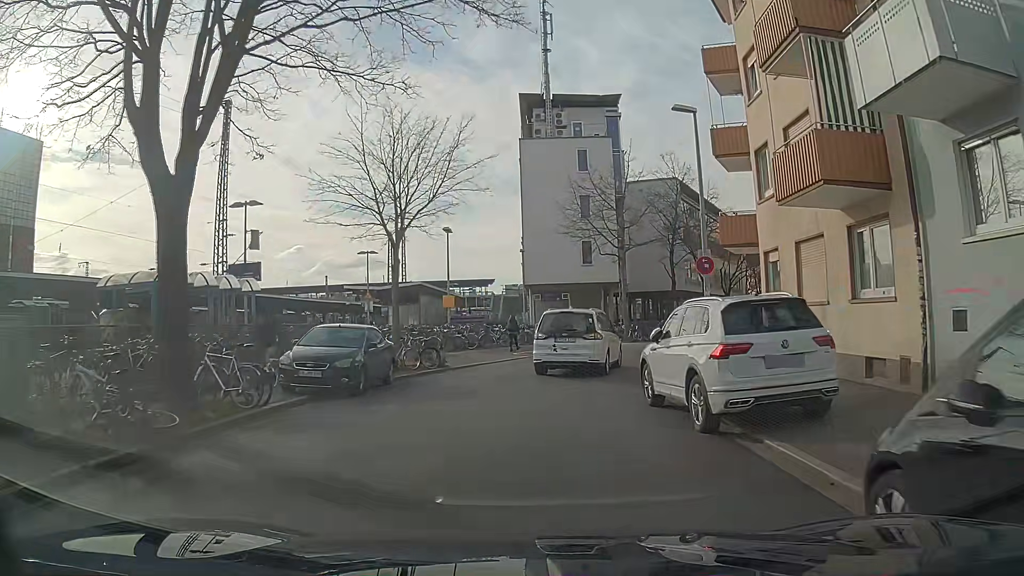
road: residential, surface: asphalt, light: Day
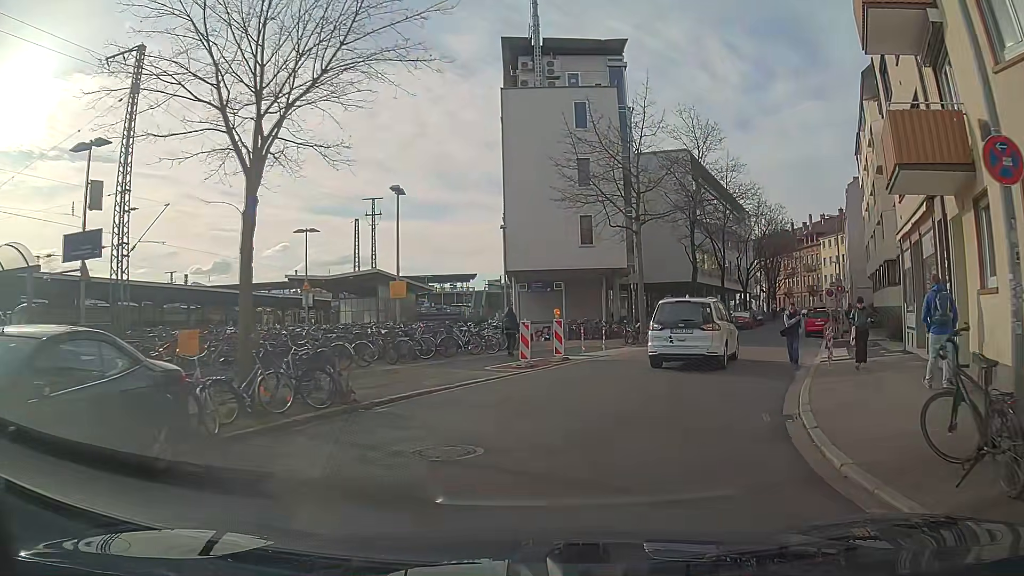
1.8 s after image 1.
(+0.1, +10.4) m; +3°
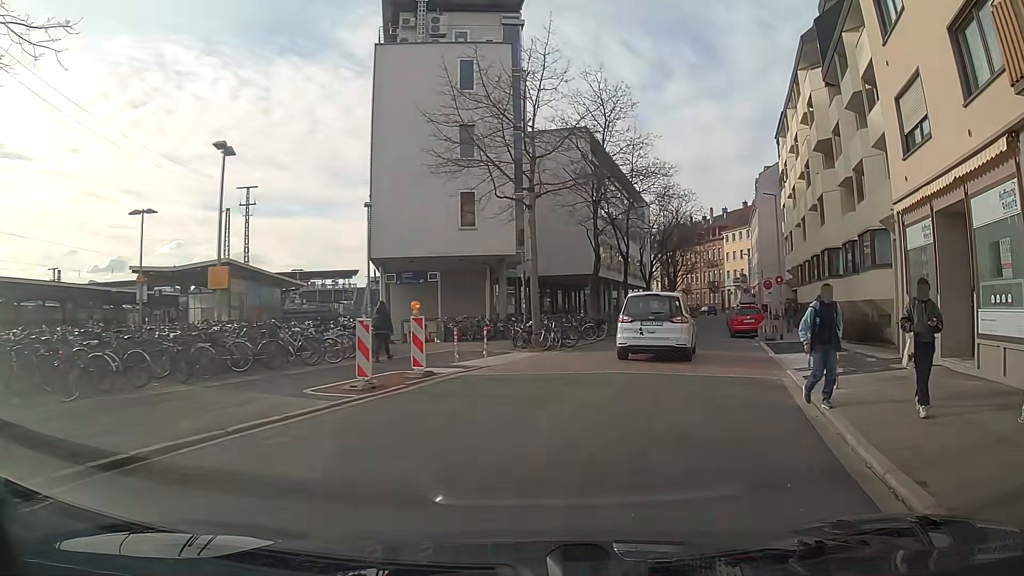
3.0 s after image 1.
(+0.4, +6.3) m; +9°
(+1, +10) (+4, +20) (+6, +29) (+8, +39) (+10, +49) (+13, +59) (+15, +68) (+17, +78) (+20, +88) (+20, +98) m
